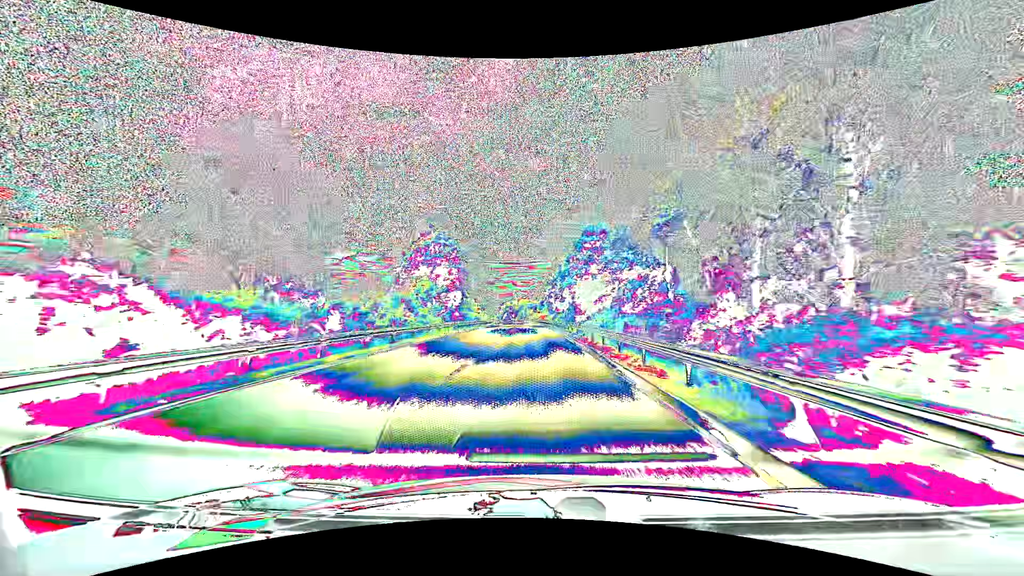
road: primary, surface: asphalt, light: Day
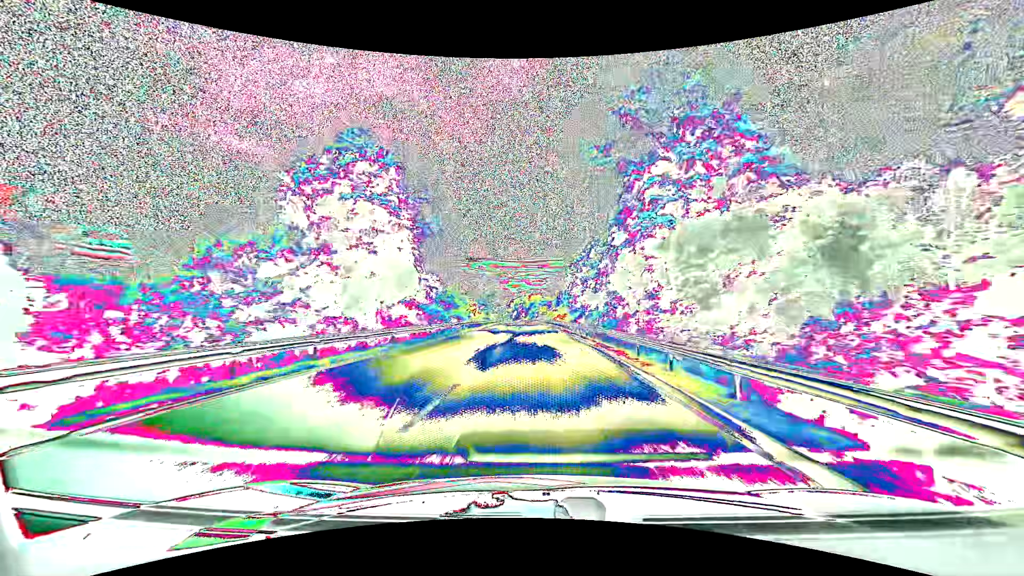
(-0.6, +37.7) m; -1°
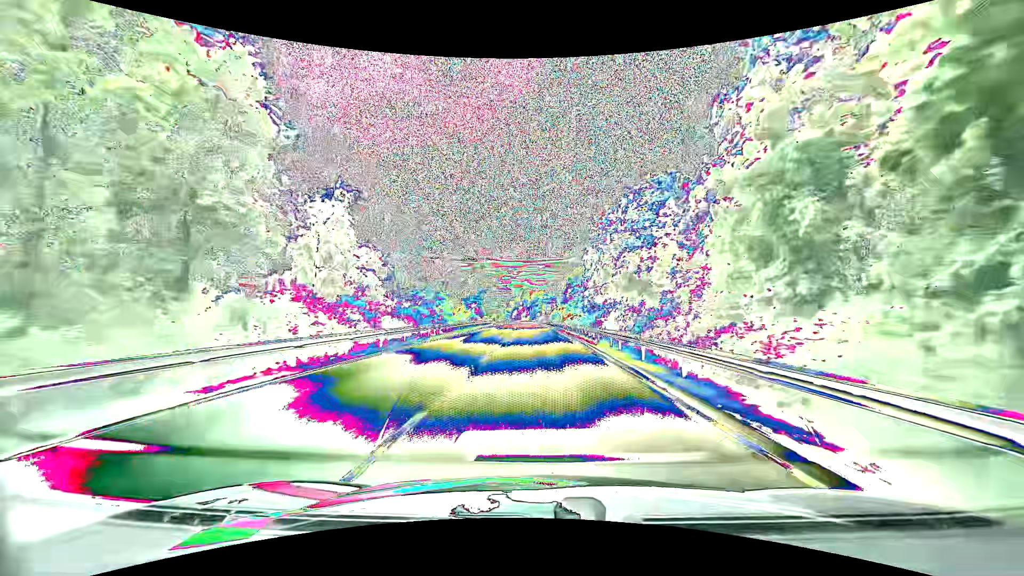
(-0.1, +25.3) m; 0°
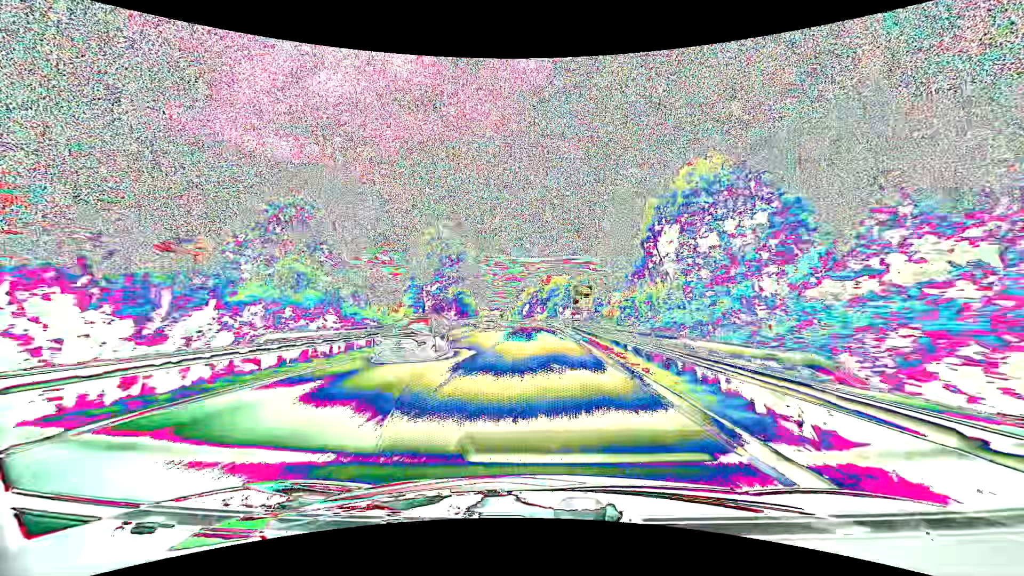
(-0.9, +64.8) m; -2°
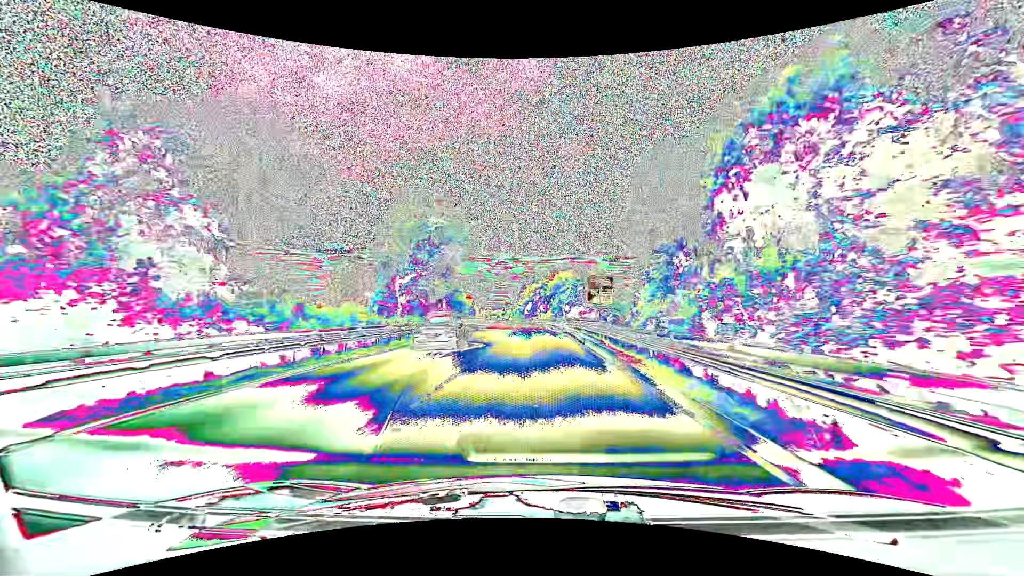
(0.0, +13.2) m; 0°
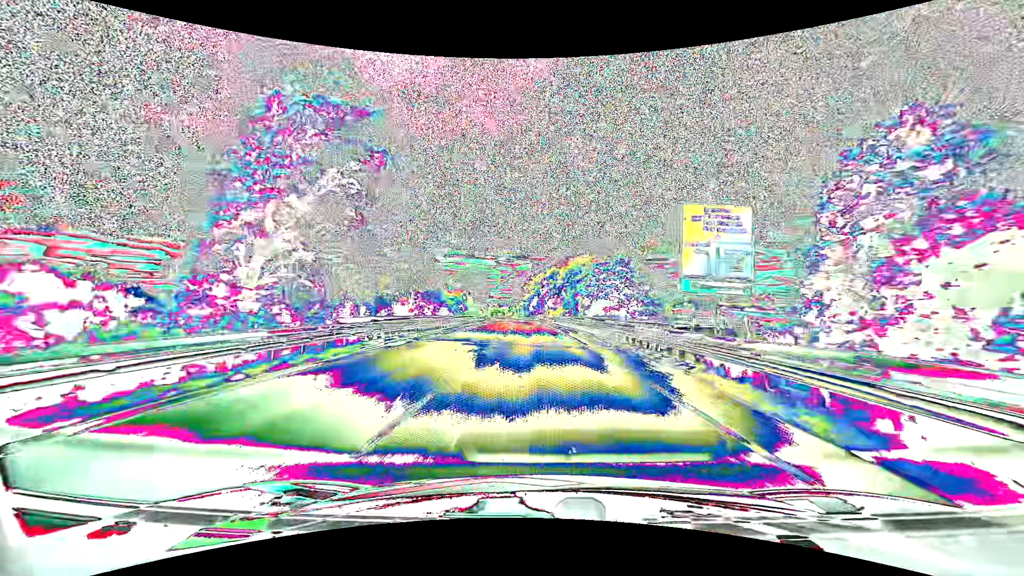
(-0.1, +26.5) m; -1°
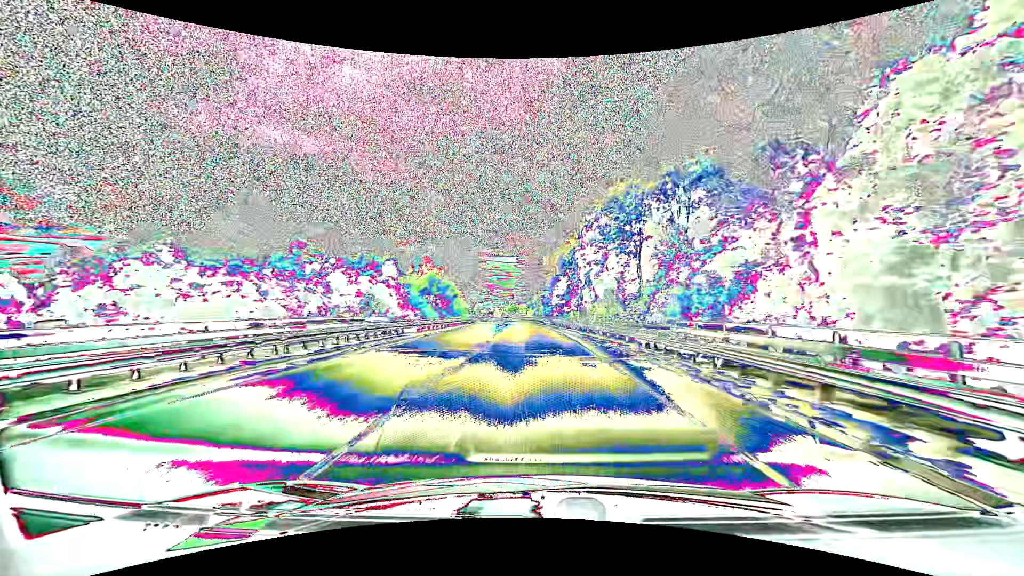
(-1.0, +62.8) m; -2°
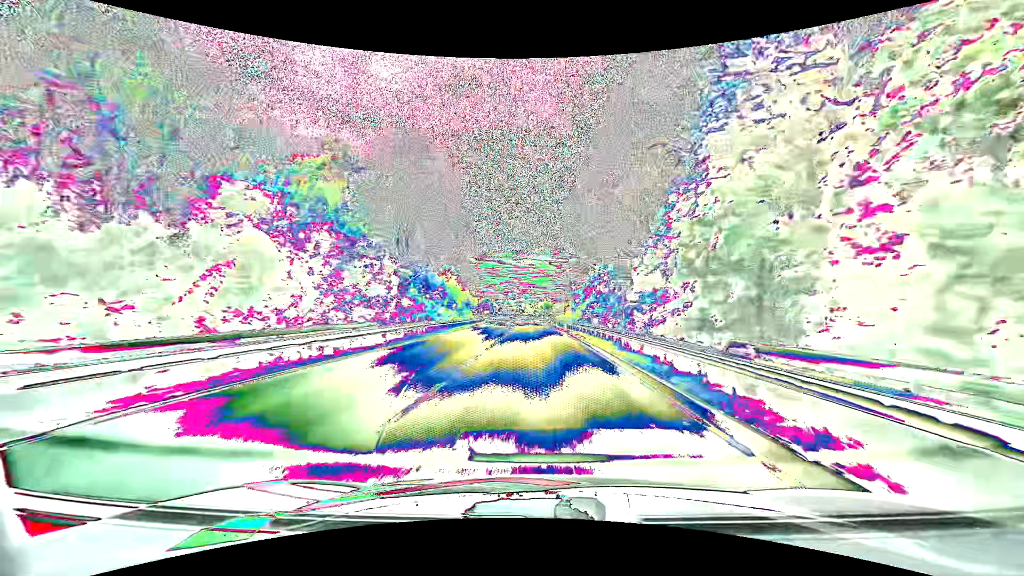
(-2.0, +56.8) m; -4°
(0, +10) (0, +20) (0, +30) (-1, +40) (-1, +50) (-1, +60) (-2, +70) (-2, +80) (-3, +90) (-4, +100) m
